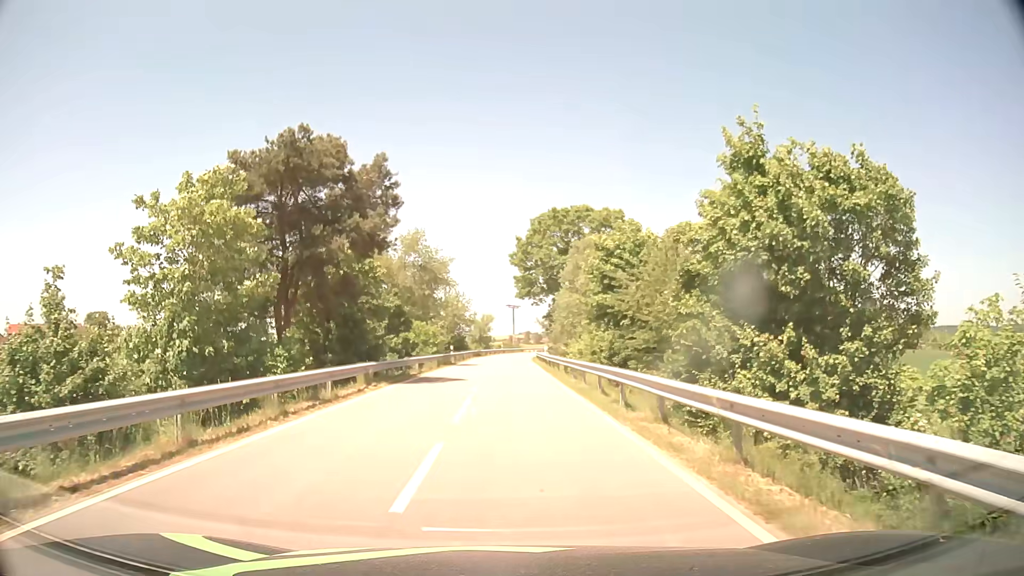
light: Day
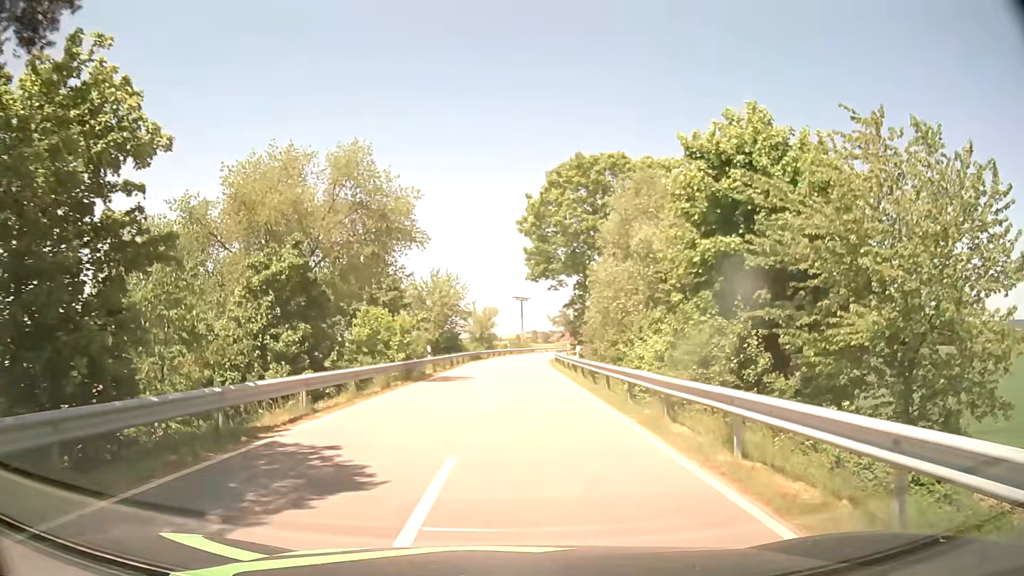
(-0.1, +19.5) m; -1°
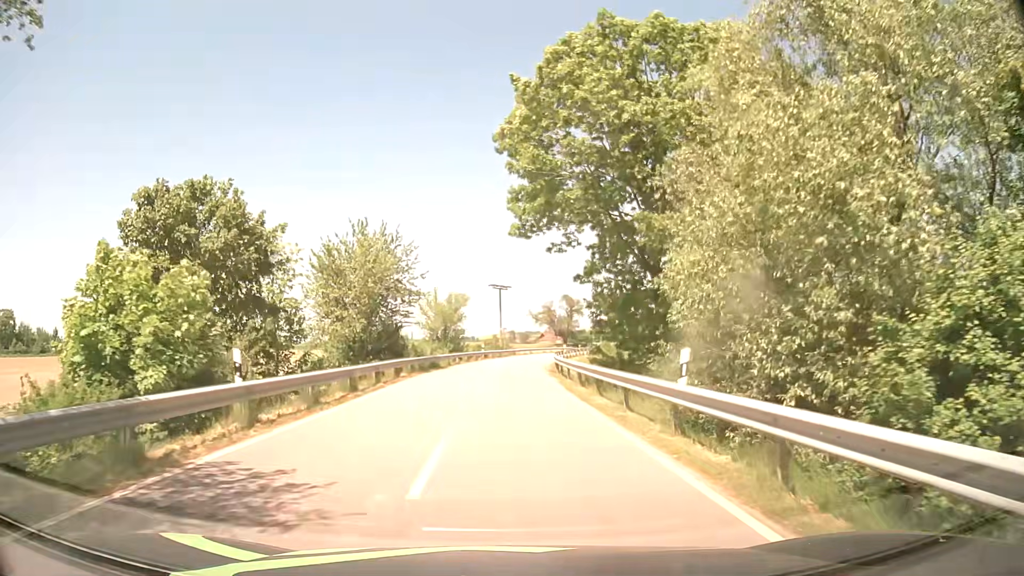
(+0.3, +22.5) m; +2°
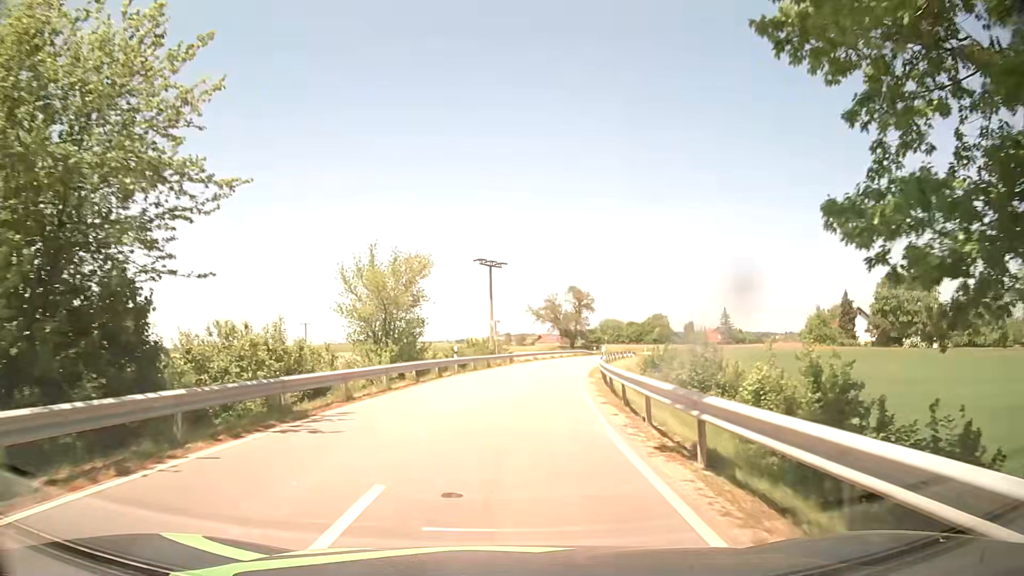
(+0.1, +26.6) m; 0°
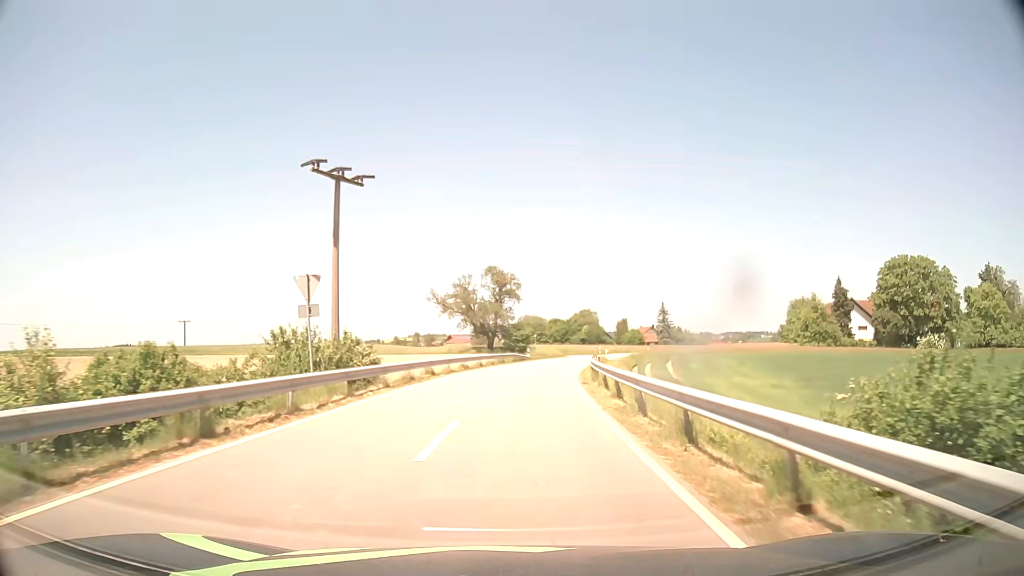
(+1.8, +31.3) m; +7°
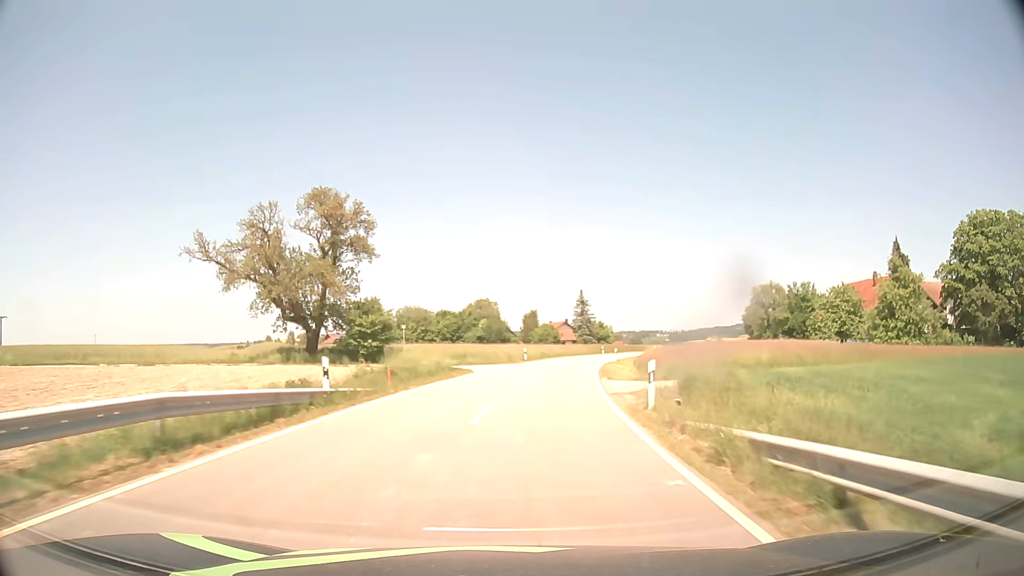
(+3.3, +45.3) m; +9°
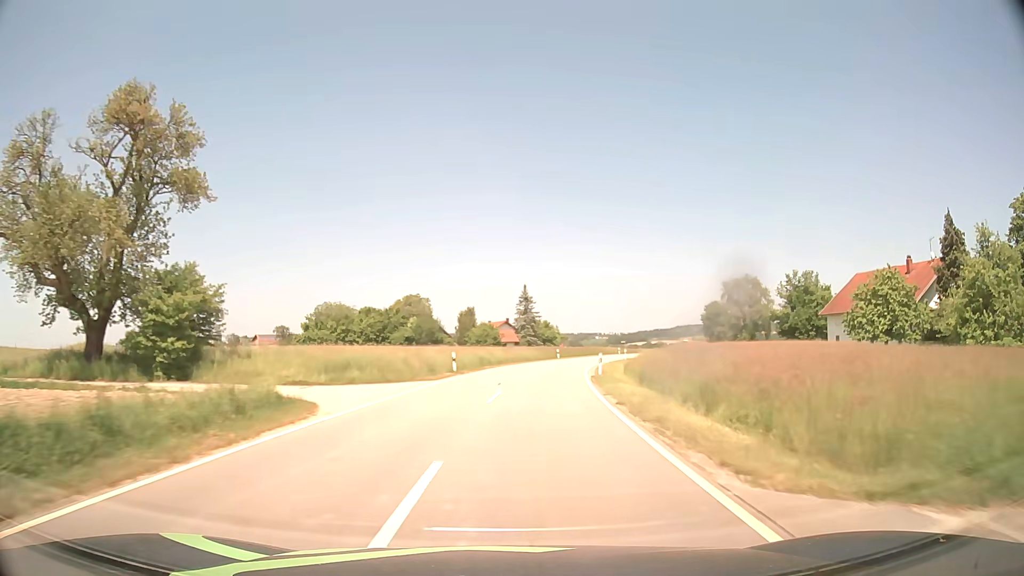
(+0.9, +19.9) m; +5°
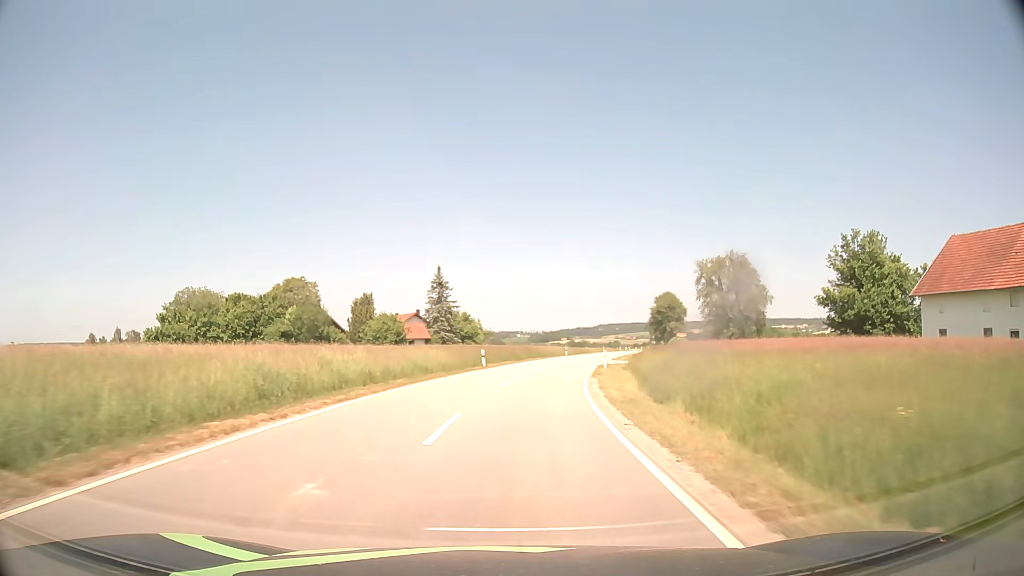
(+2.2, +31.3) m; +7°
(0, +10) (+1, +20) (+2, +30) (+3, +40) (+5, +50) (+7, +59) (+9, +69) (+11, +79) (+14, +89) (+16, +98) m
